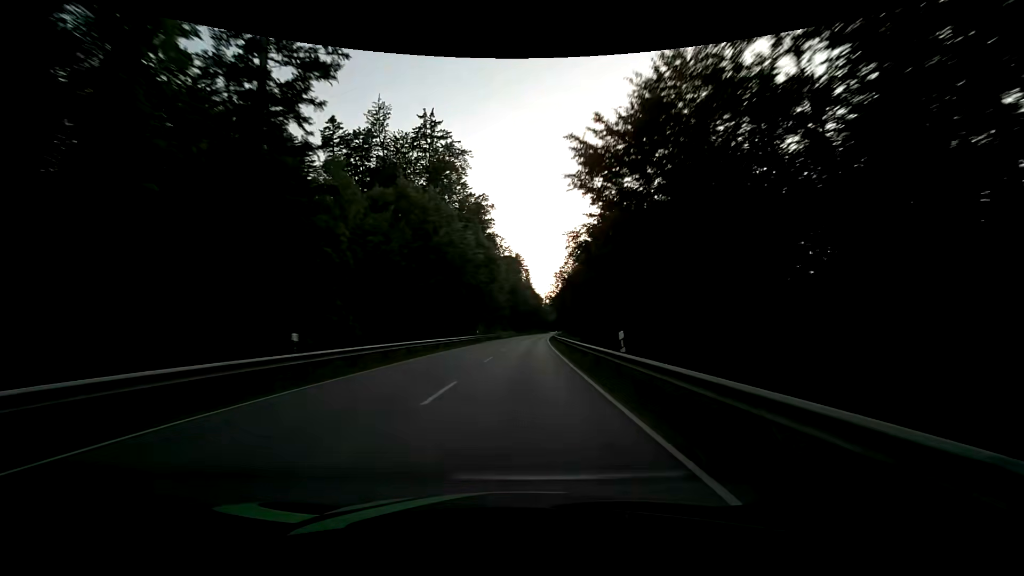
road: secondary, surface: asphalt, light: Day
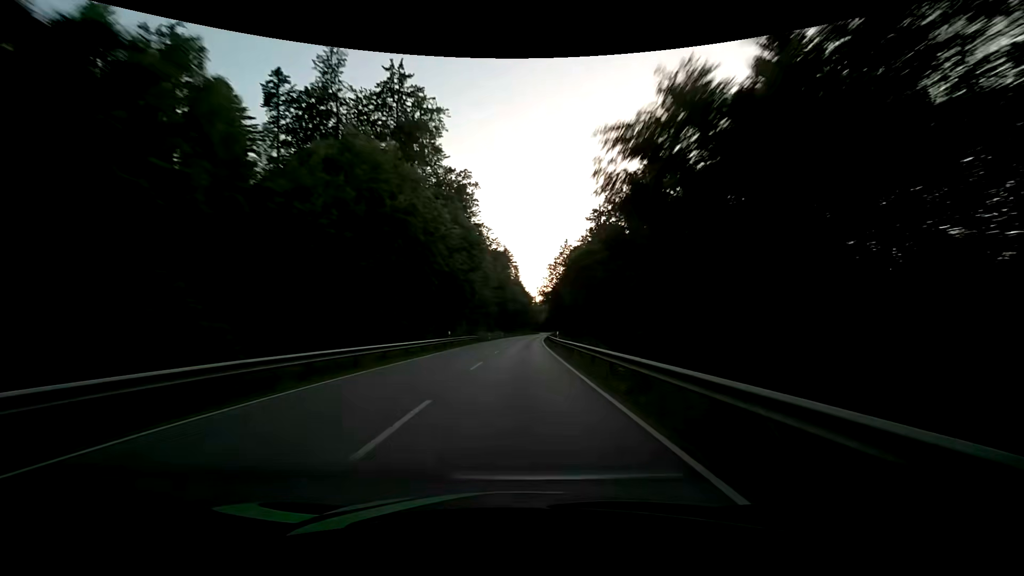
(+0.2, +15.7) m; +1°
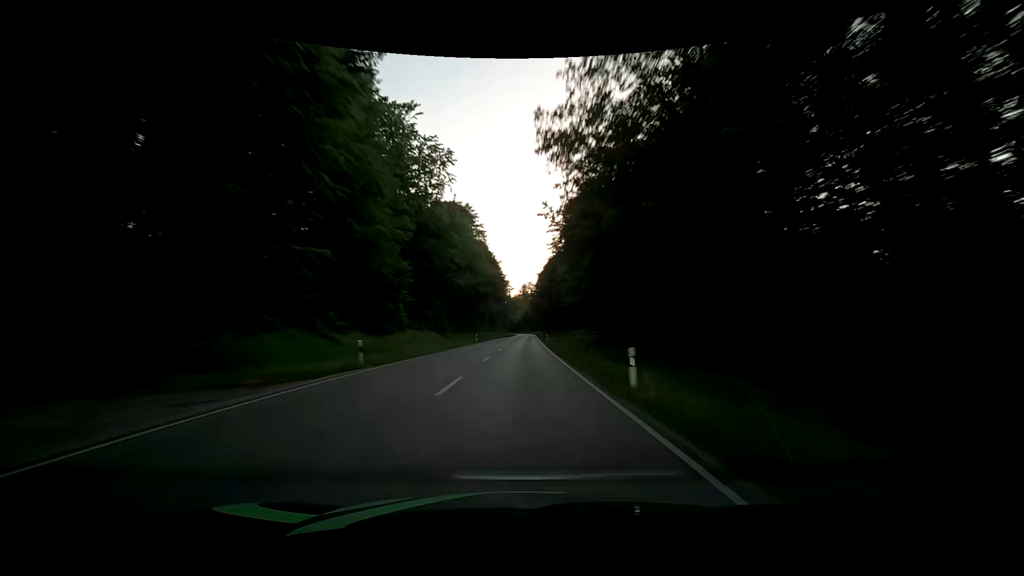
(+2.6, +78.6) m; +4°
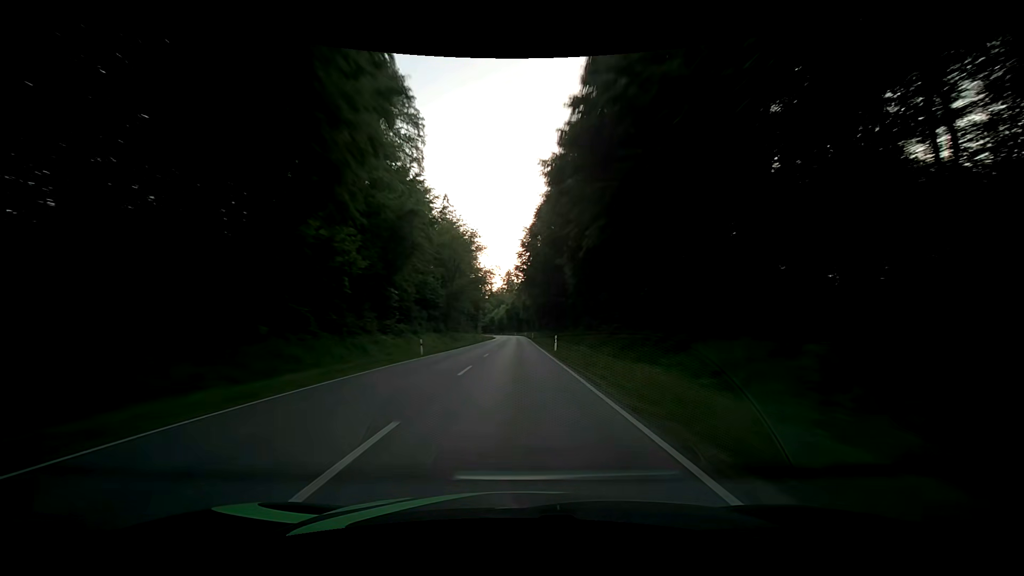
(+1.5, +79.0) m; +2°
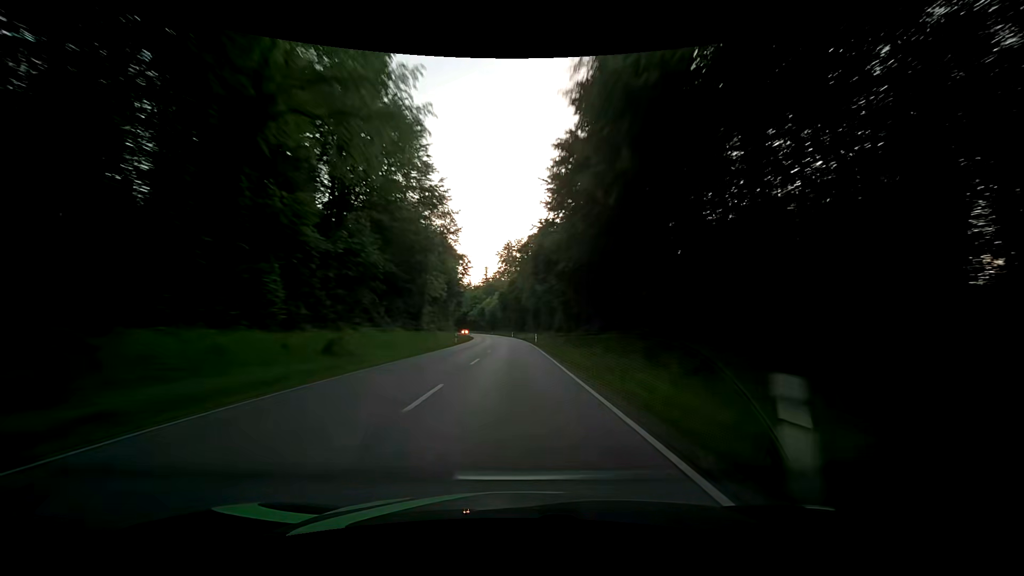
(-0.5, +79.0) m; 0°
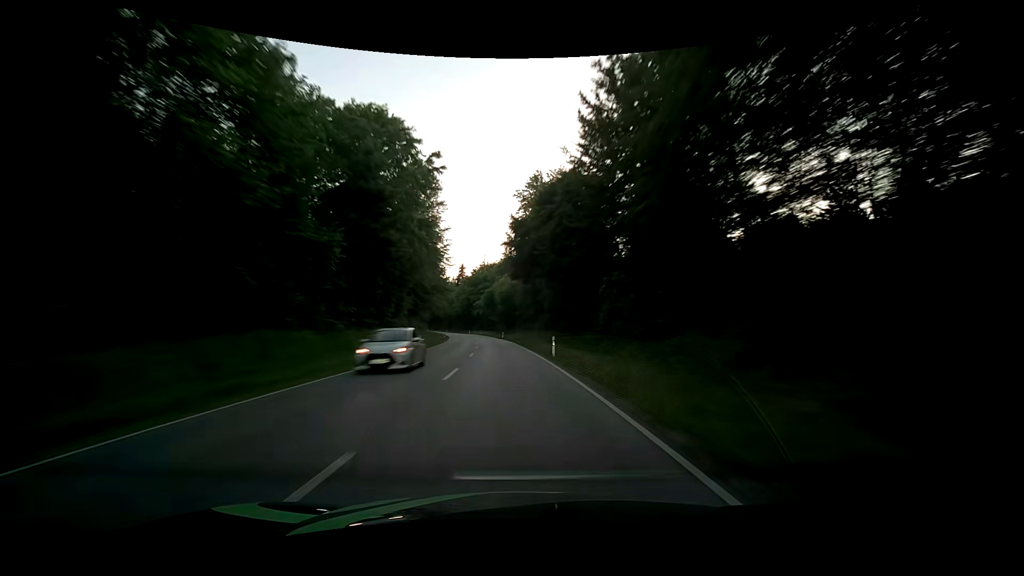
(-2.0, +79.0) m; -3°
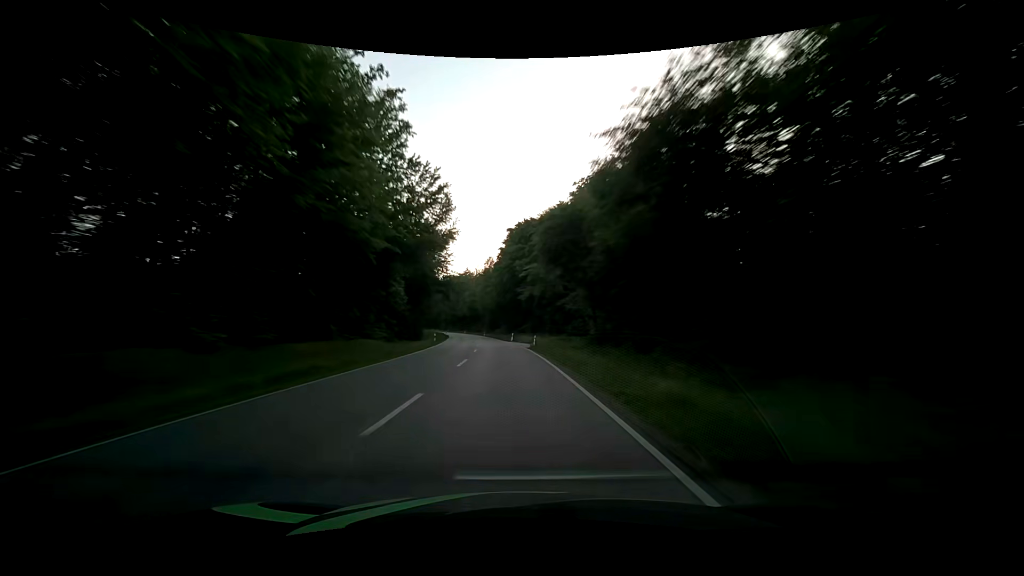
(-4.8, +78.9) m; -8°
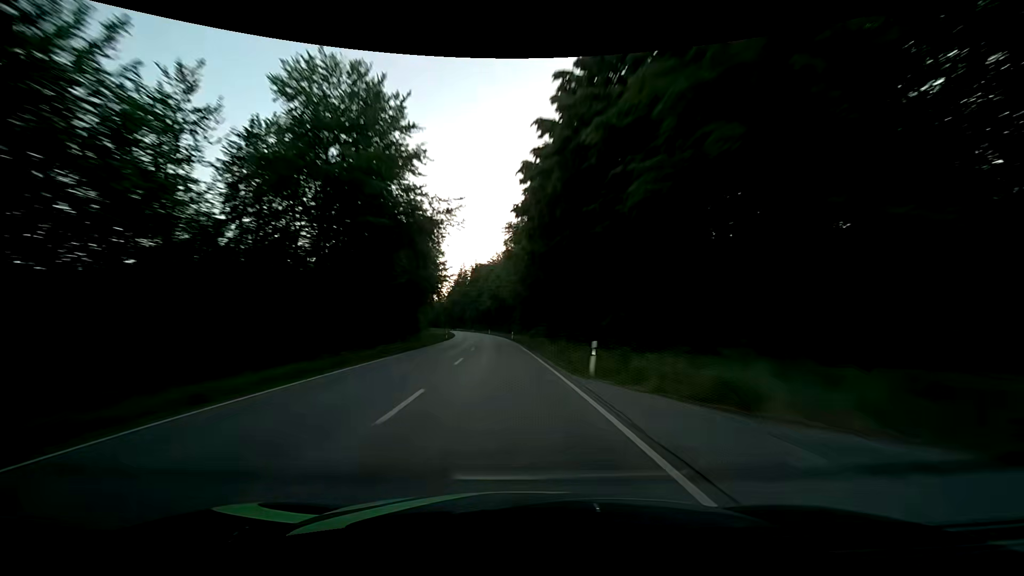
(-1.5, +47.4) m; -4°
(0, +10) (0, +20) (-1, +30) (-1, +40) (-2, +50) (-2, +60) (-3, +70) (-4, +80) (-5, +90) (-6, +100) m
